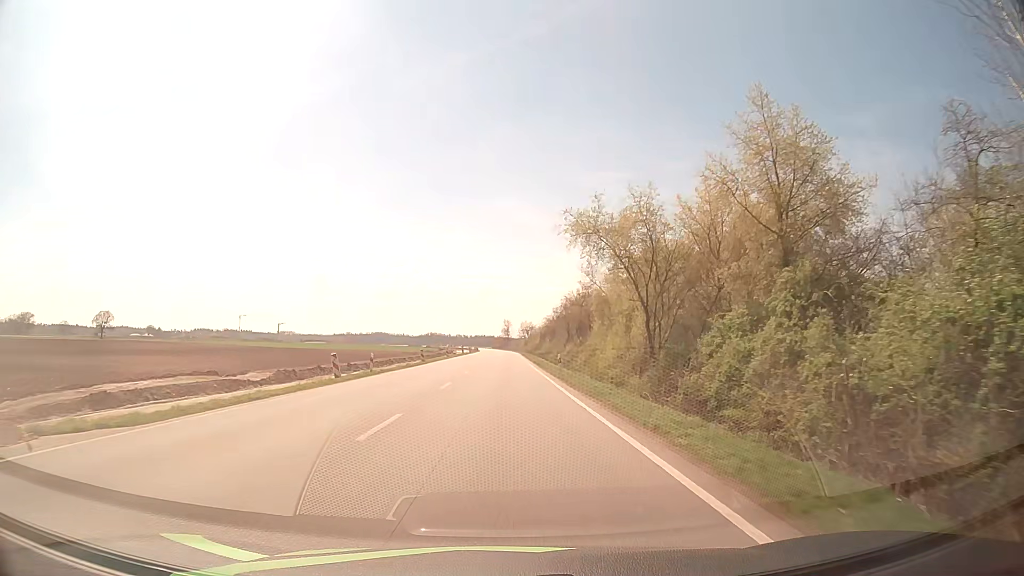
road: primary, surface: asphalt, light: Day
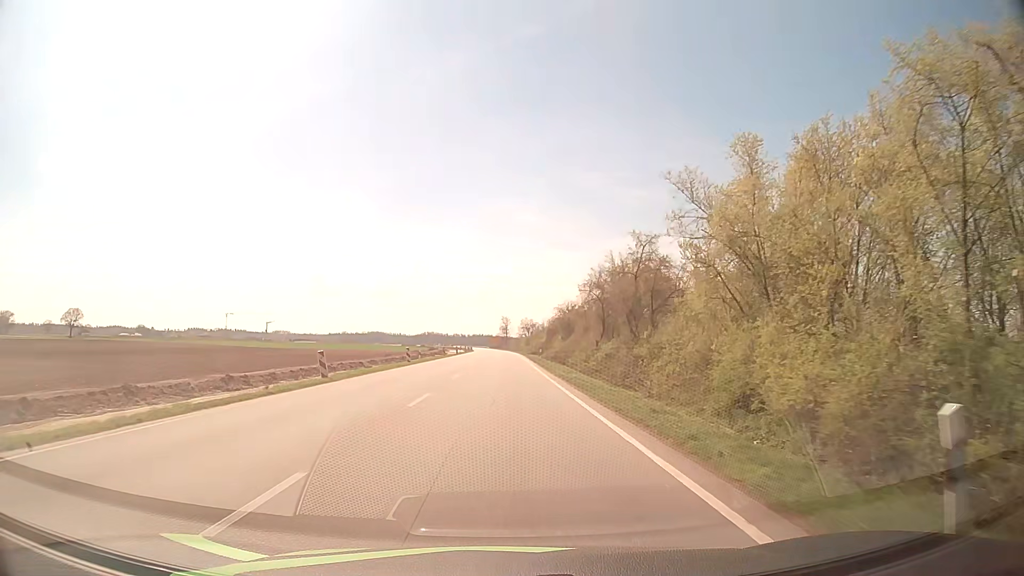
(-0.1, +30.6) m; 0°
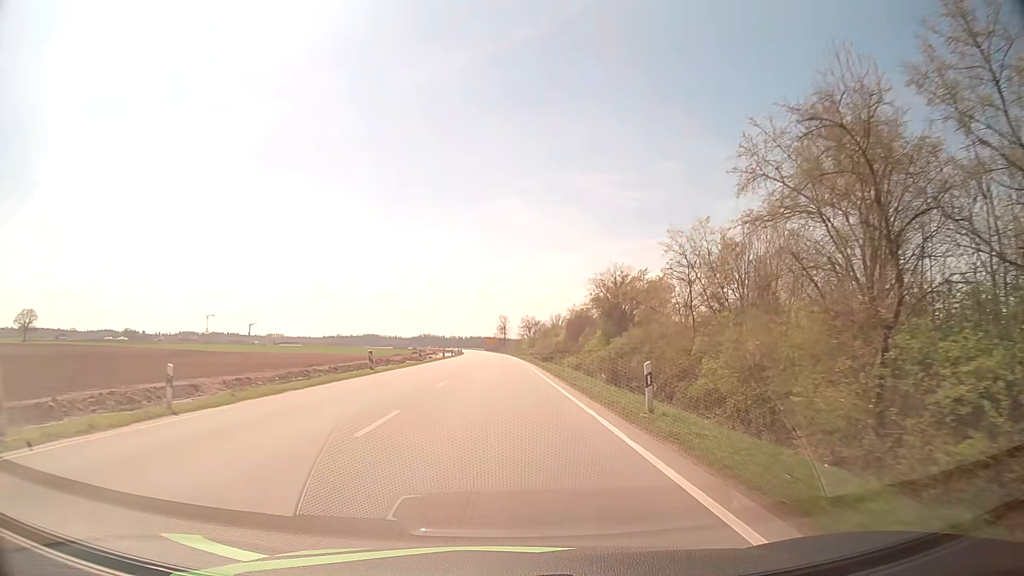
(+0.1, +40.8) m; 0°
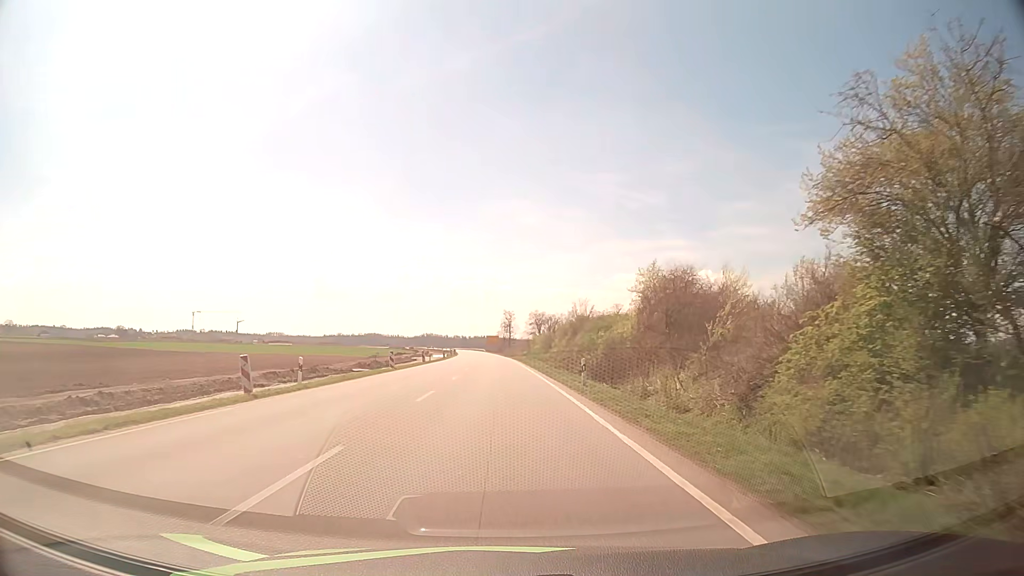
(0.0, +40.7) m; 0°
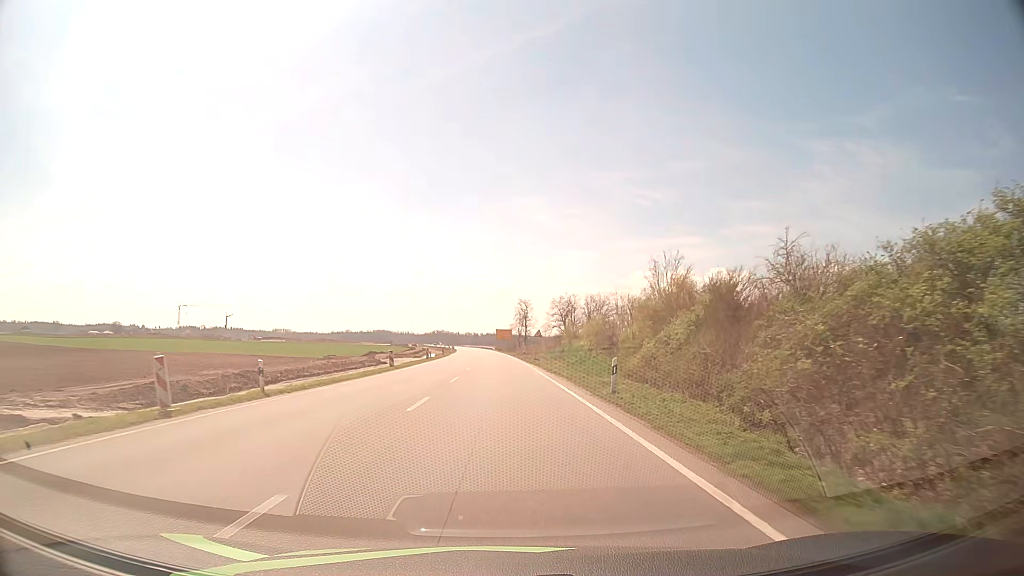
(-0.5, +50.8) m; -1°
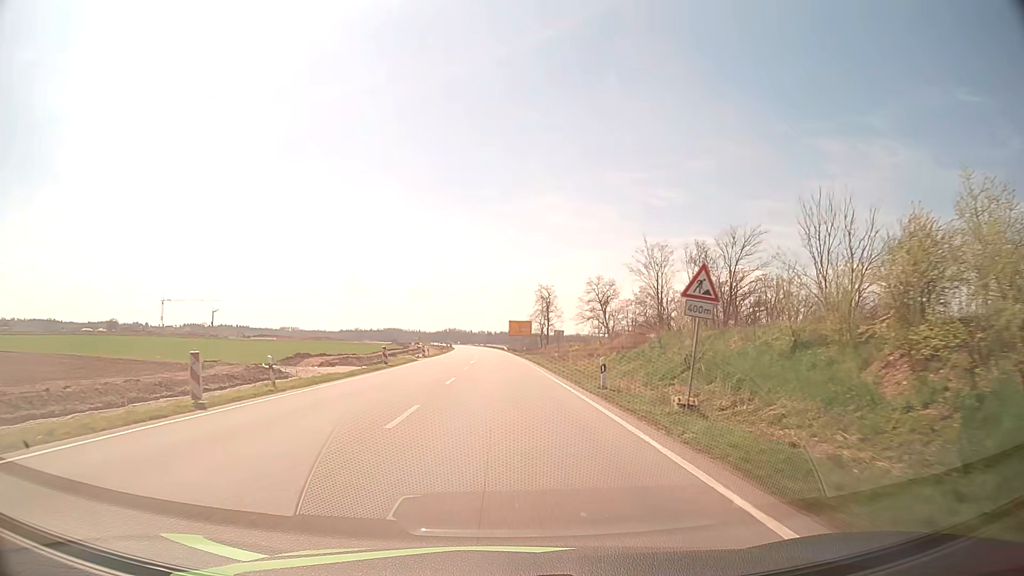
(-0.4, +50.8) m; -1°
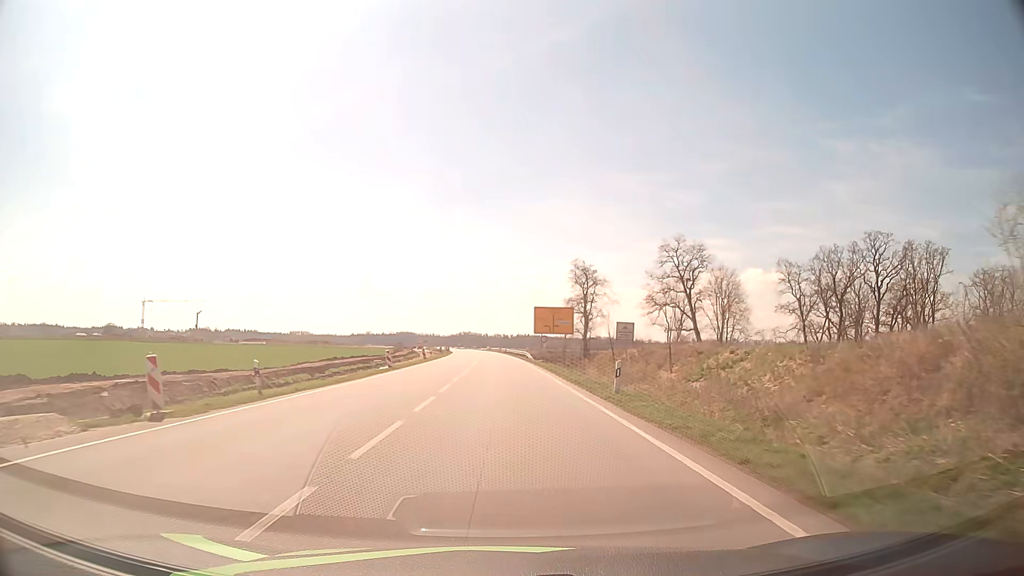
(-0.7, +51.0) m; -2°
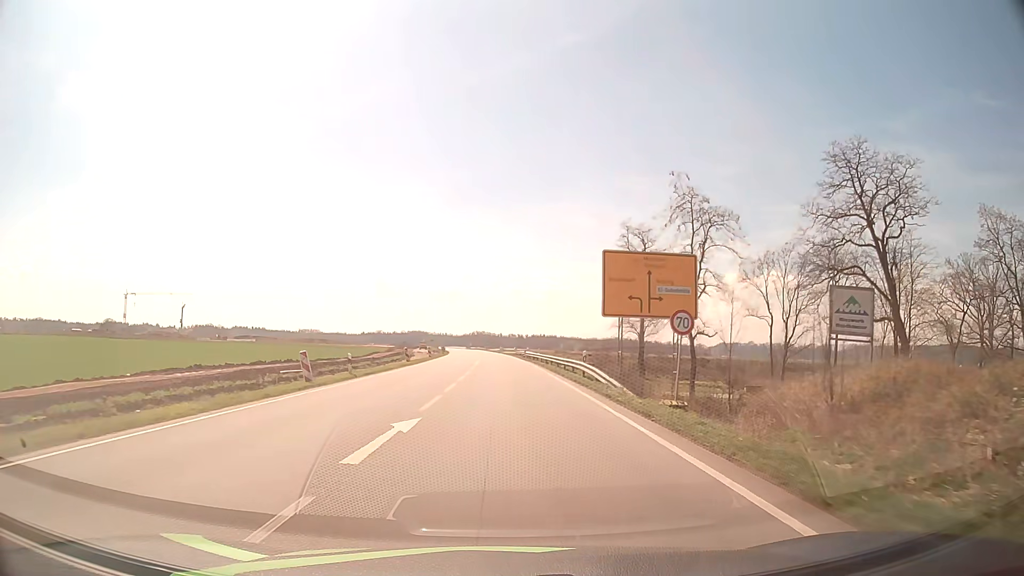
(-0.4, +40.9) m; -1°
(0, +10) (0, +20) (0, +30) (0, +40) (0, +50) (-1, +60) (-1, +70) (-1, +80) (-2, +90) (-2, +100) m
